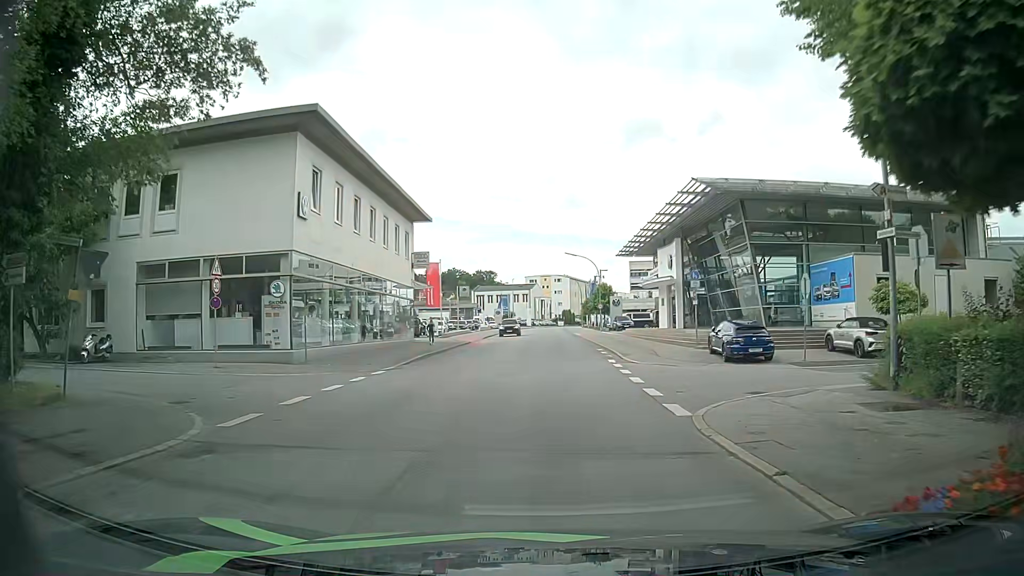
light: Day
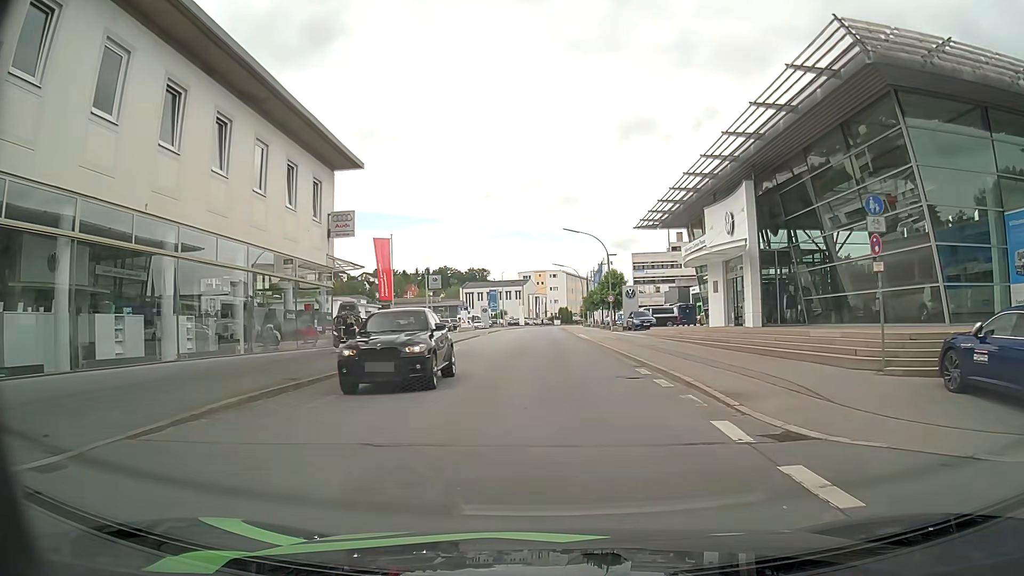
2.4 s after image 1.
(0.0, +17.8) m; -1°
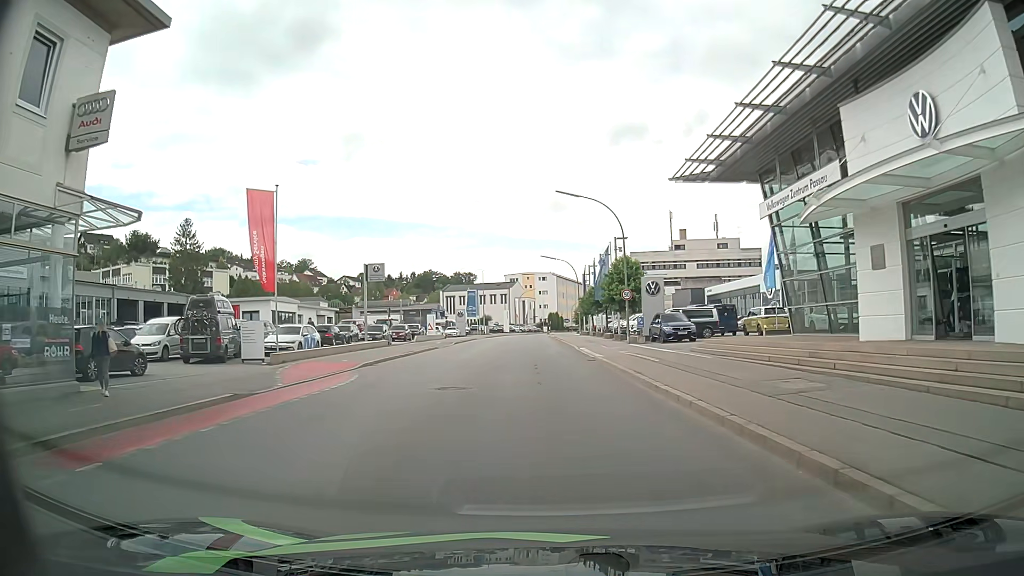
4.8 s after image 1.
(+0.3, +18.5) m; +2°
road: tertiary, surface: asphalt
(0, +10) (-1, +20) (-1, +30) (-1, +40) (-2, +50) (-2, +60) (-2, +70) (-2, +80) (-2, +90) (-2, +100) m
